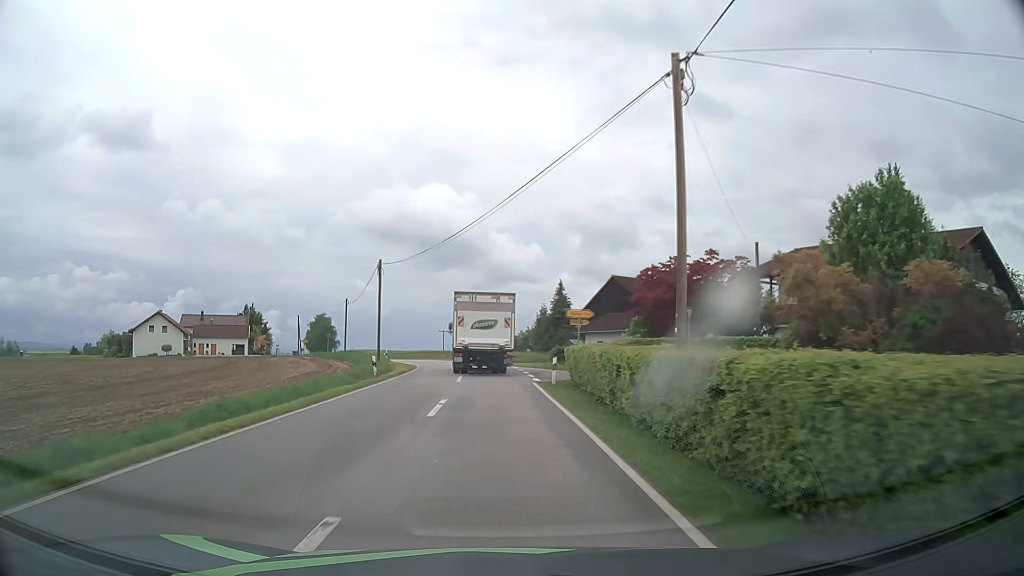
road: tertiary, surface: asphalt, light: Day
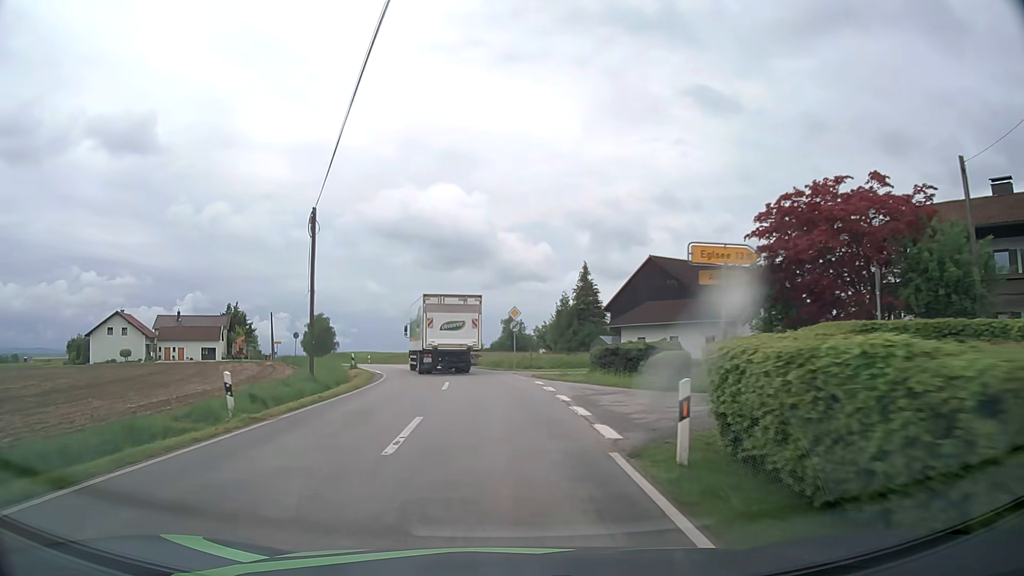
(-0.2, +16.7) m; -1°
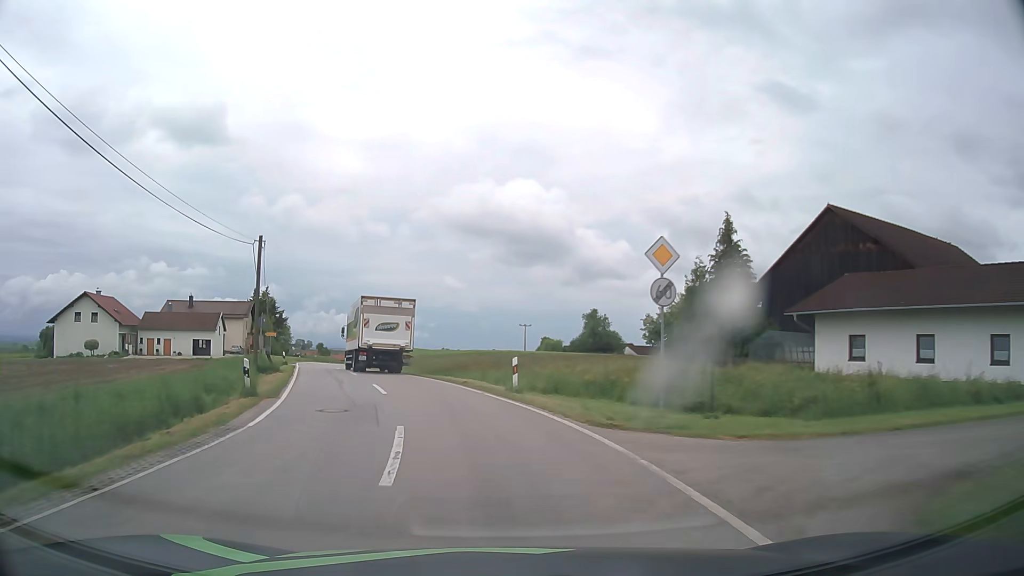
(-1.0, +25.9) m; -6°
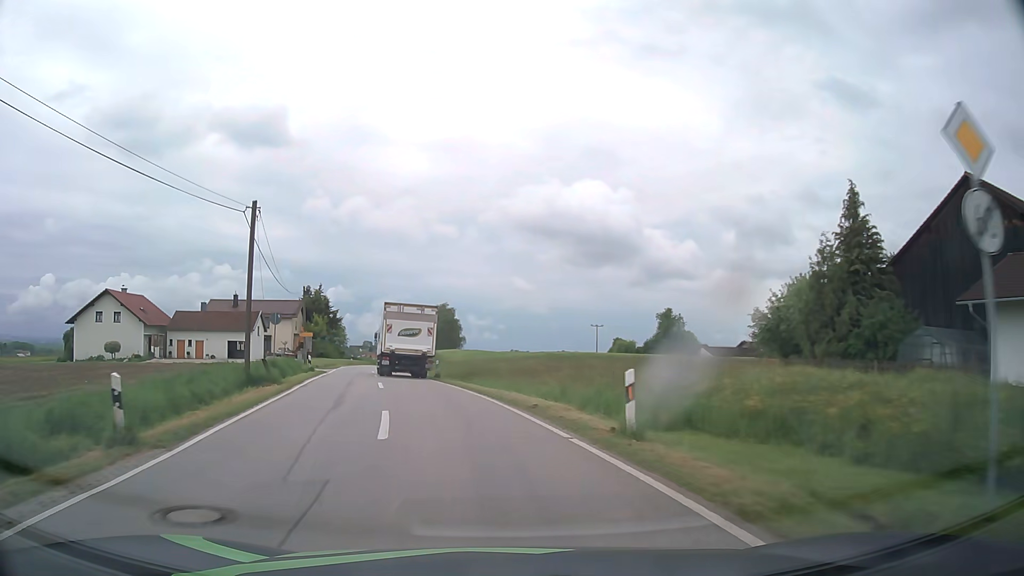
(-0.4, +8.8) m; -6°
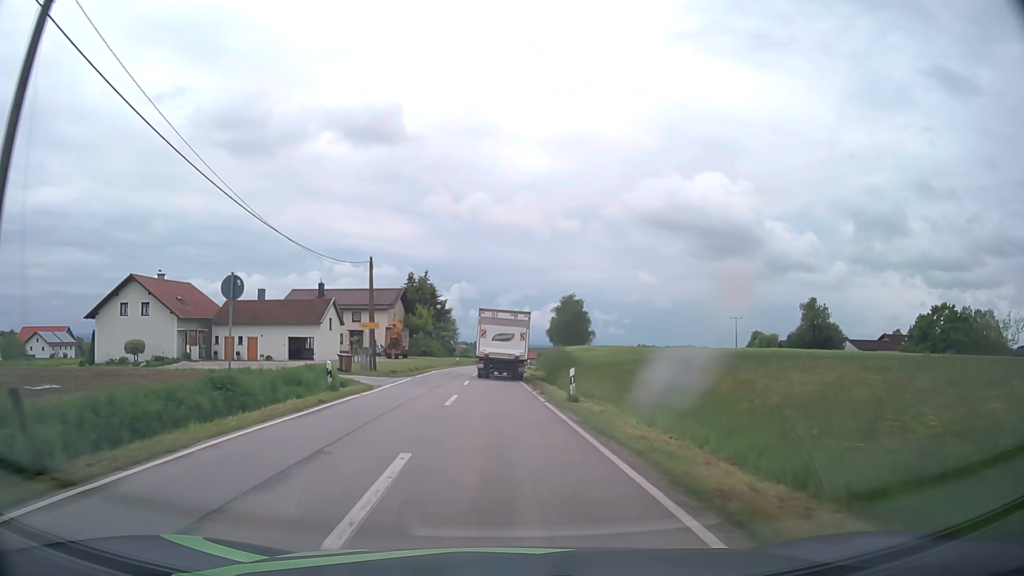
(-1.8, +17.5) m; -11°
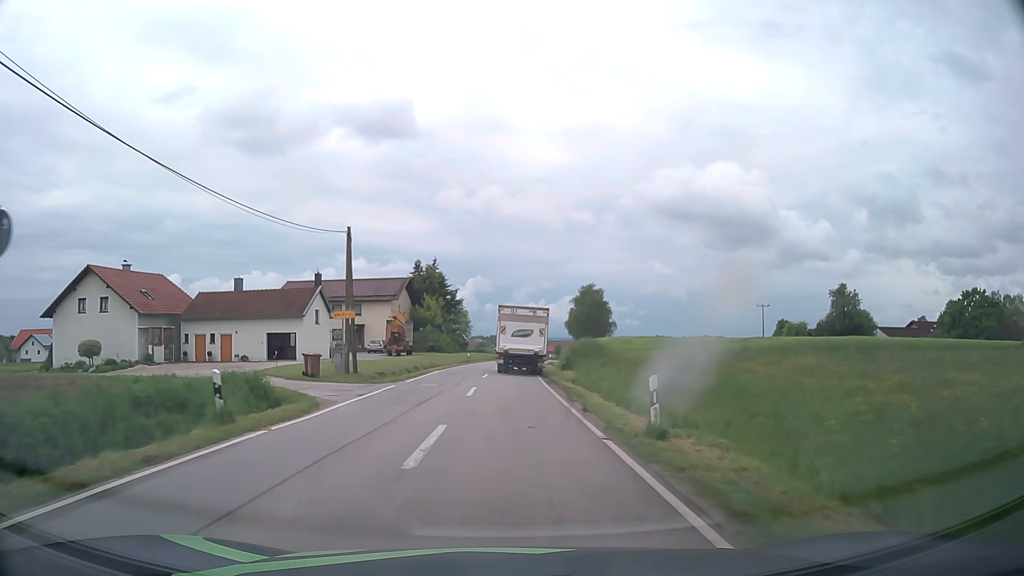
(-0.1, +8.9) m; -1°
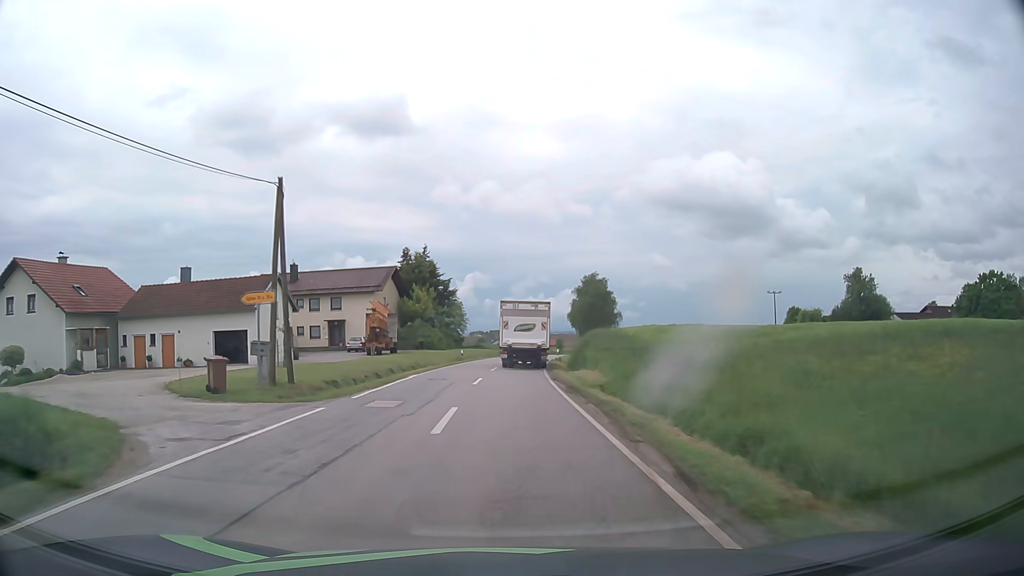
(0.0, +9.1) m; 0°
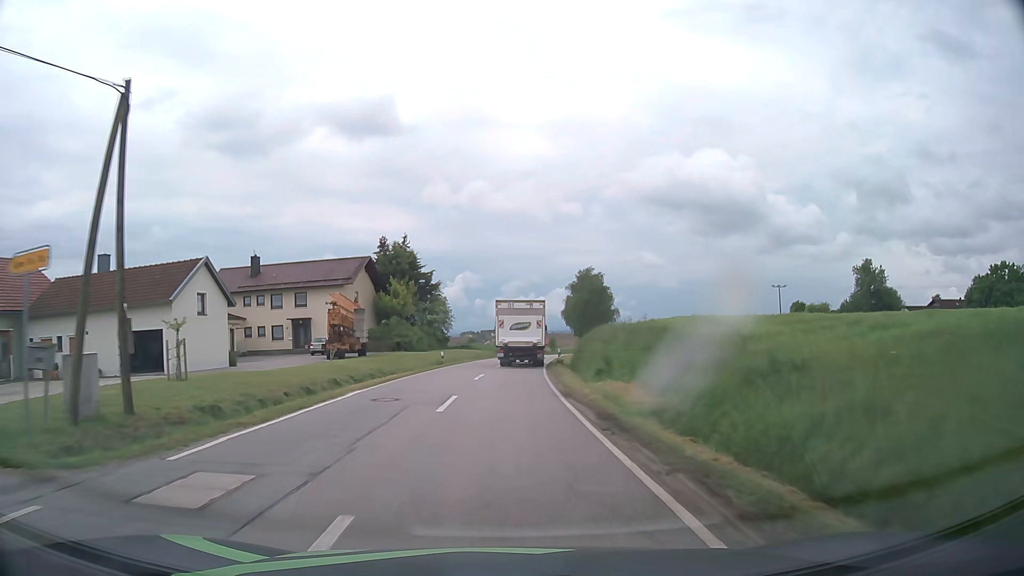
(+0.1, +9.1) m; +1°
(0, +10) (0, +20) (+1, +30) (+1, +40) (+2, +50) (+3, +60) (+4, +70) (+5, +80) (+7, +90) (+8, +100) m
